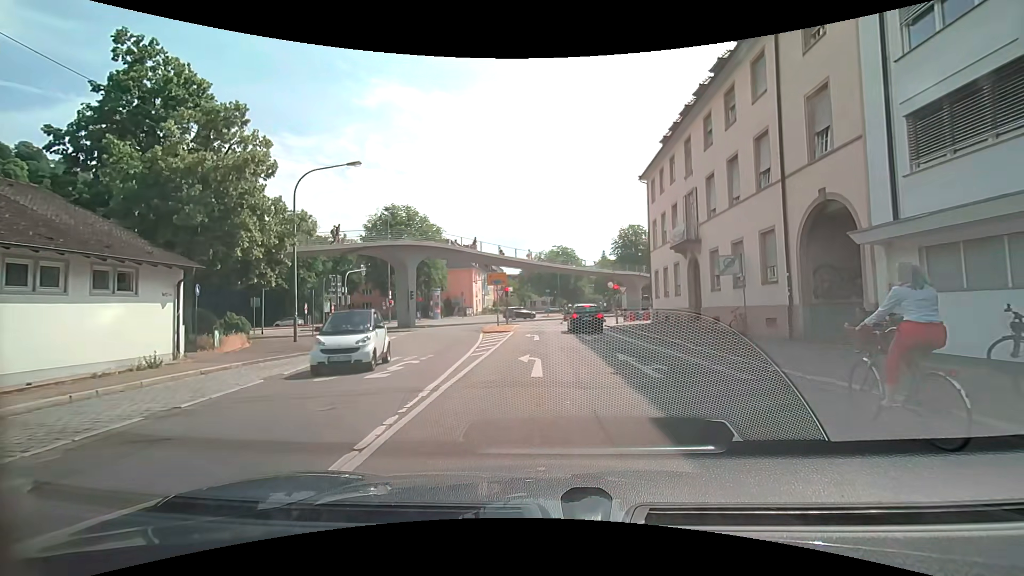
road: unclassified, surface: asphalt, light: Day
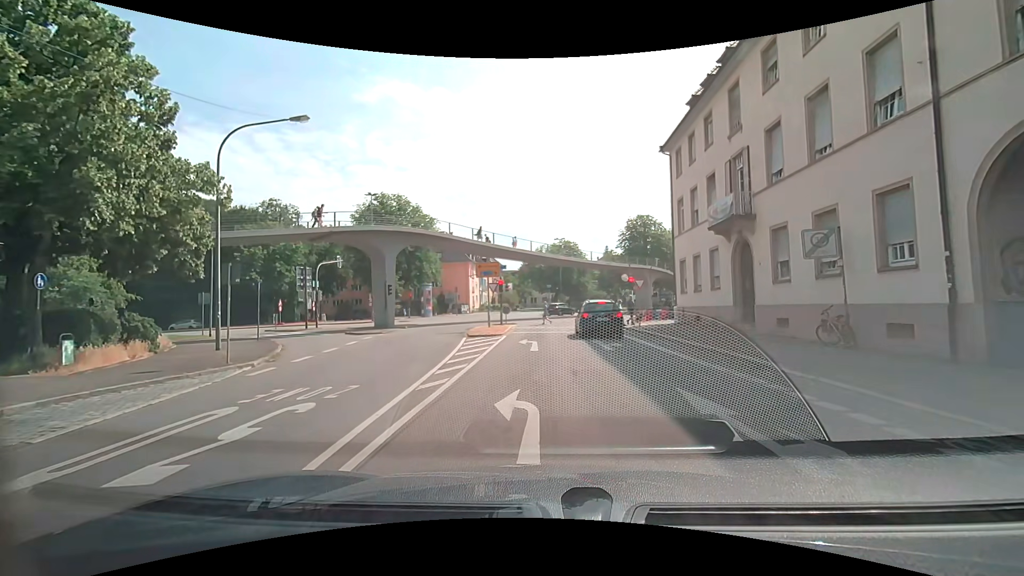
(+0.1, +6.4) m; +1°
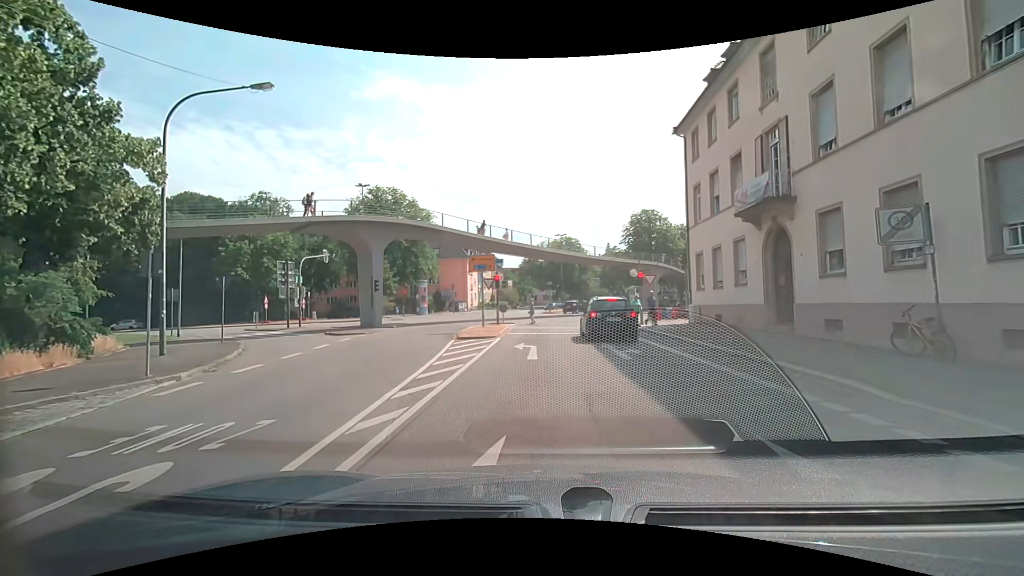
(0.0, +3.0) m; -1°
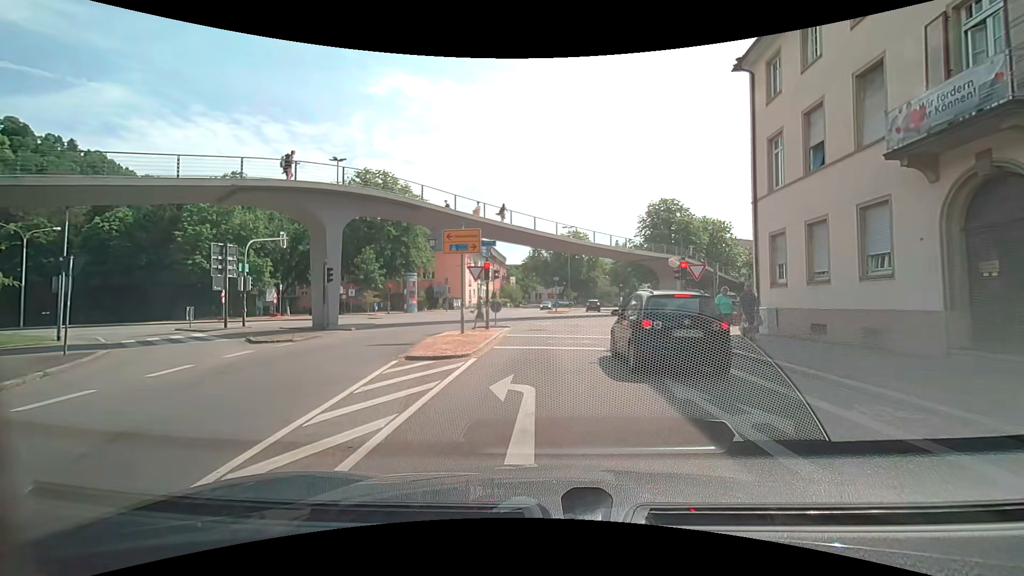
(0.0, +8.0) m; 0°
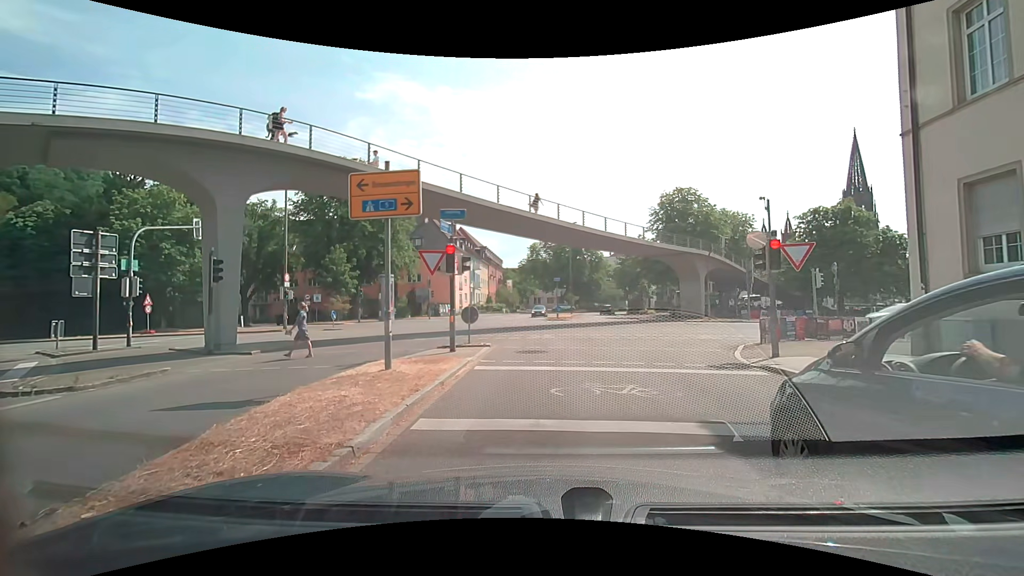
(+0.1, +8.4) m; +1°
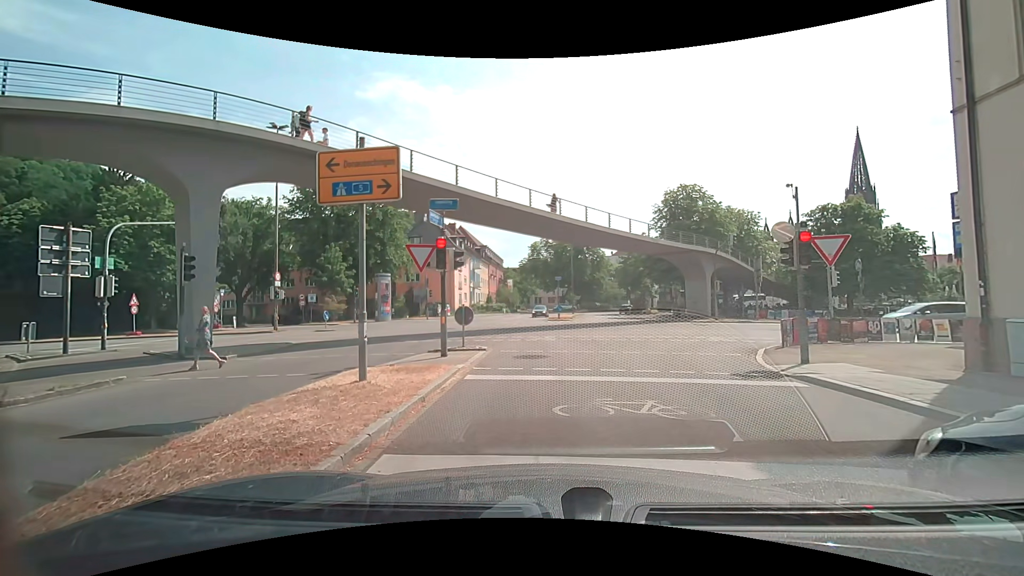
(0.0, +1.3) m; -2°
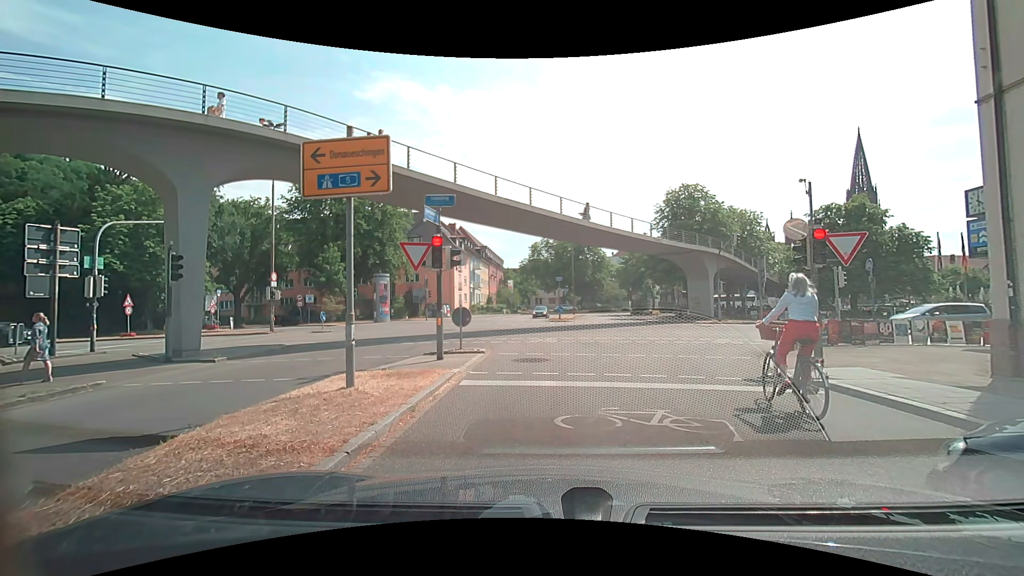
(0.0, +0.6) m; 0°
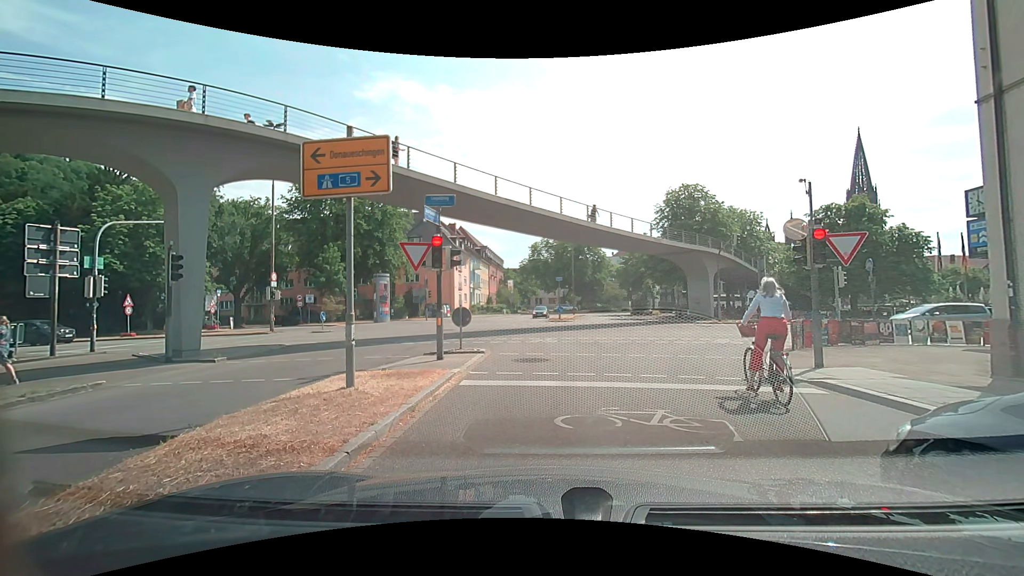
(0.0, 0.0) m; 0°
